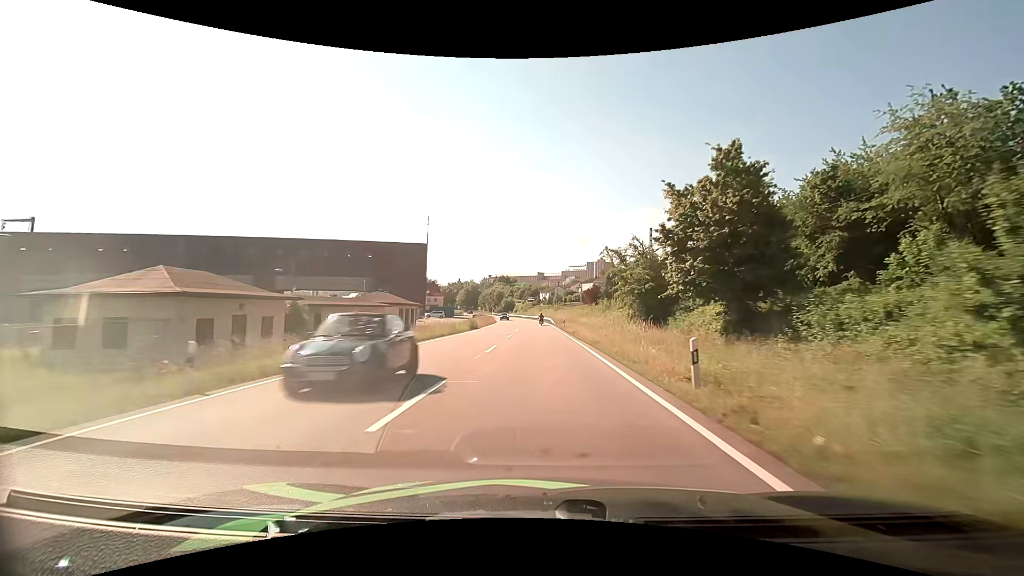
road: primary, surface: asphalt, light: Day
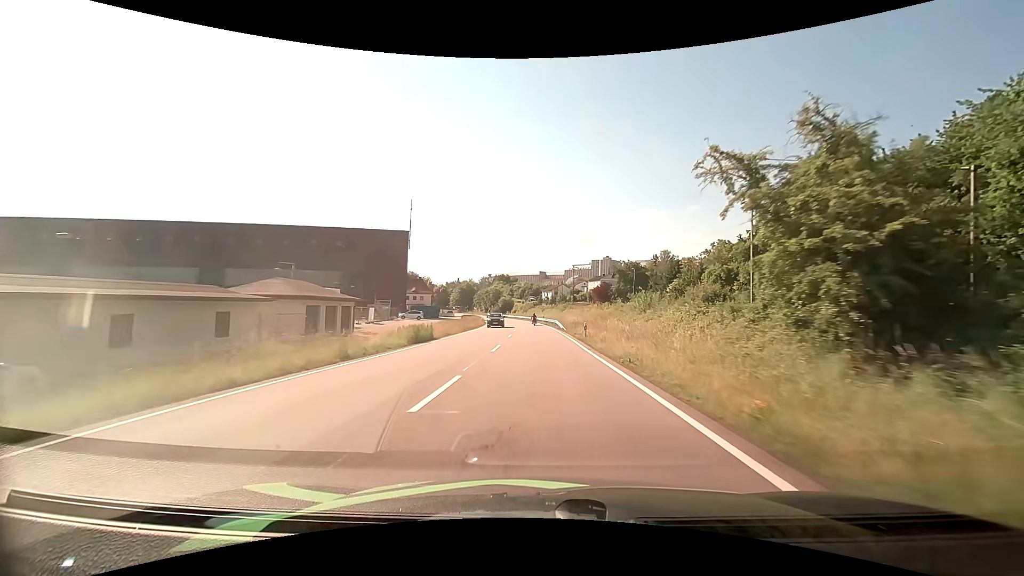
(-0.1, +22.8) m; 0°
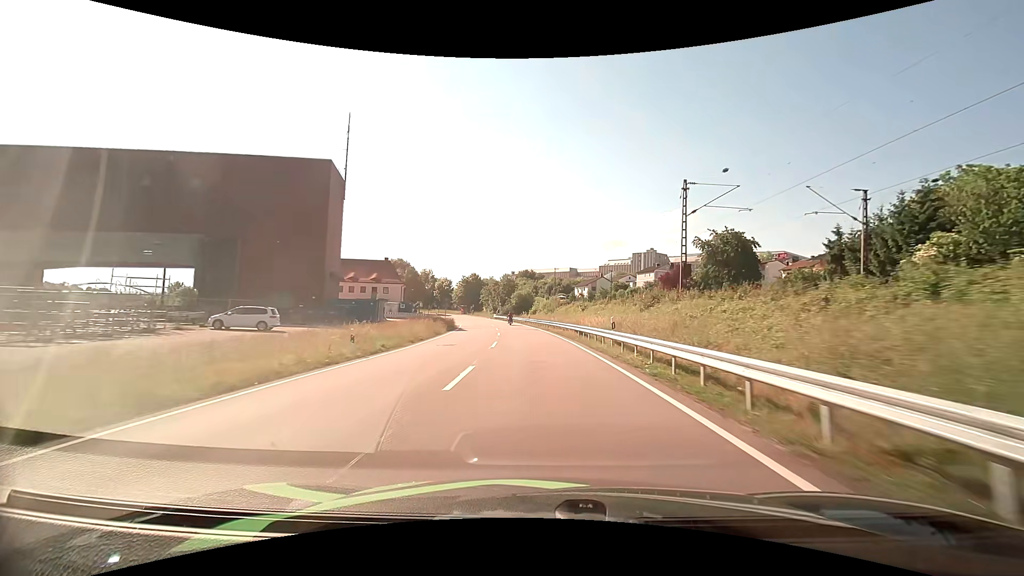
(-1.1, +58.5) m; -3°
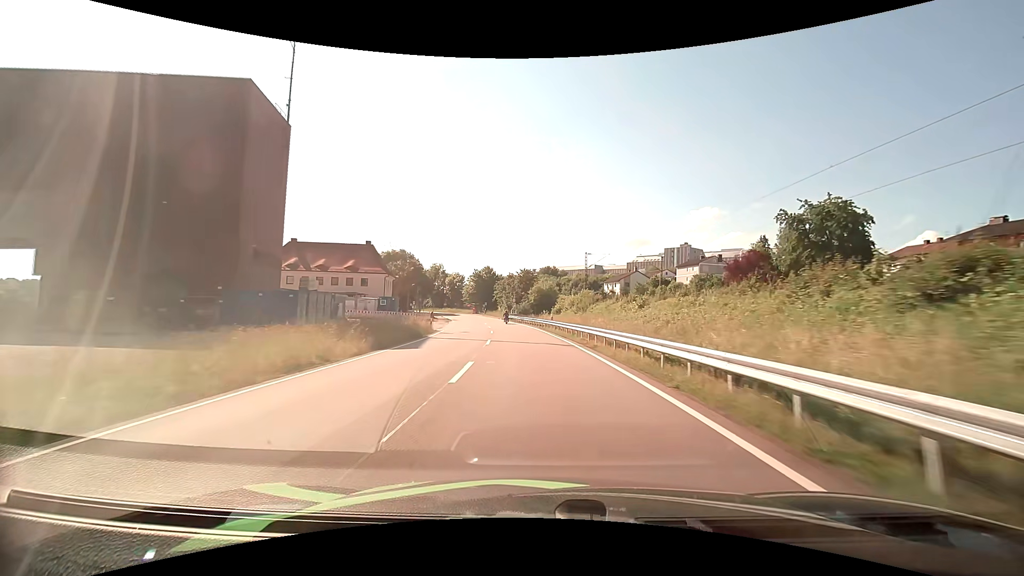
(-0.4, +23.3) m; -2°
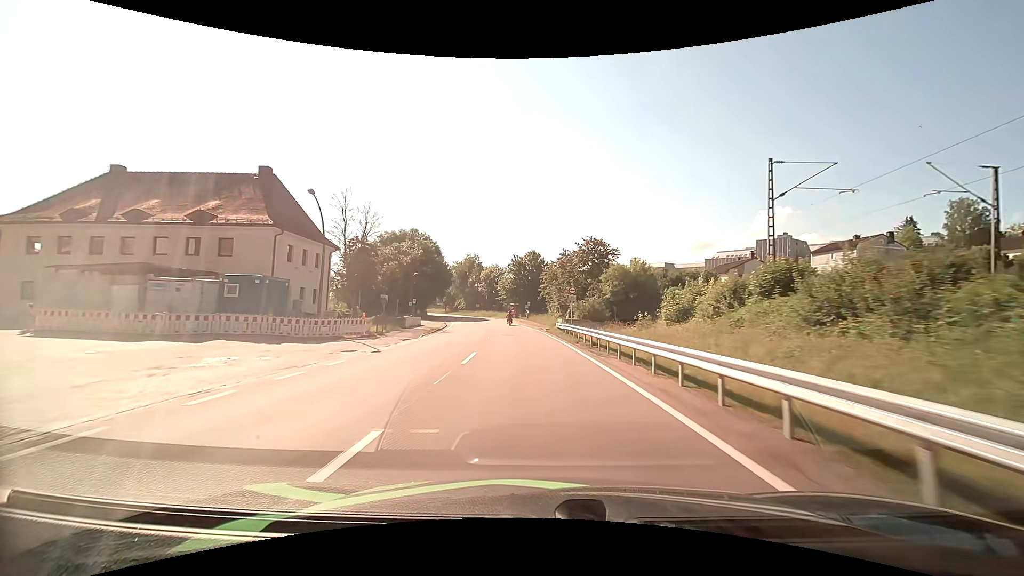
(-2.2, +43.9) m; -6°
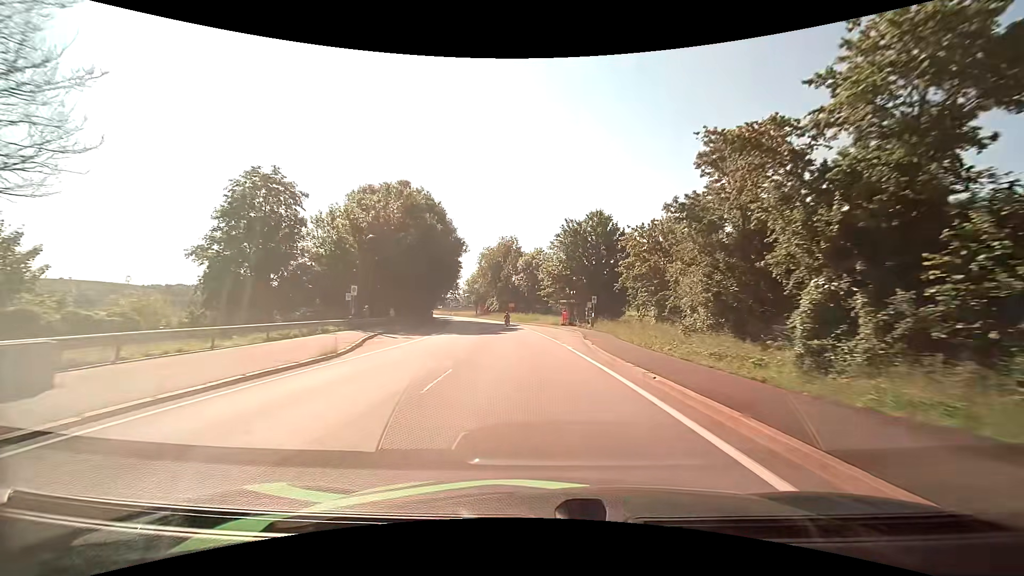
(-2.0, +41.2) m; -6°
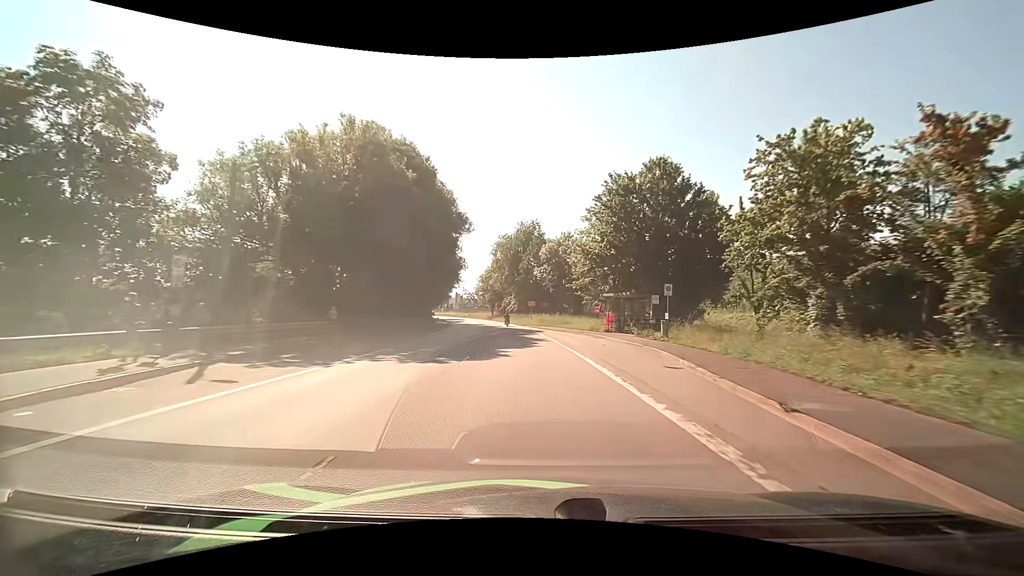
(-0.5, +19.9) m; -3°
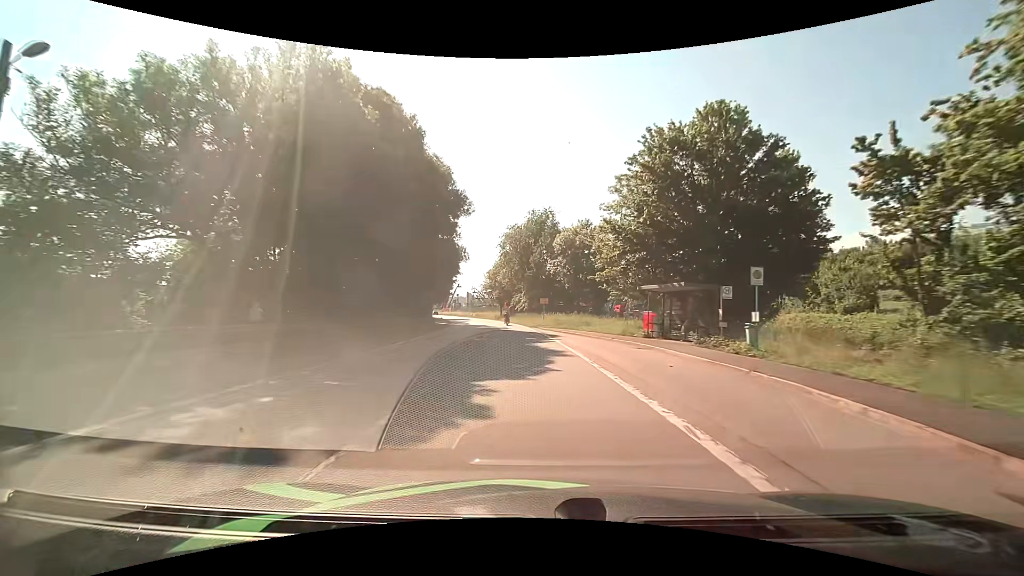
(-0.2, +10.0) m; -1°
(0, +10) (-1, +20) (-1, +30) (-2, +40) (-4, +50) (-5, +60) (-7, +70) (-9, +79) (-11, +89) (-13, +99) m
